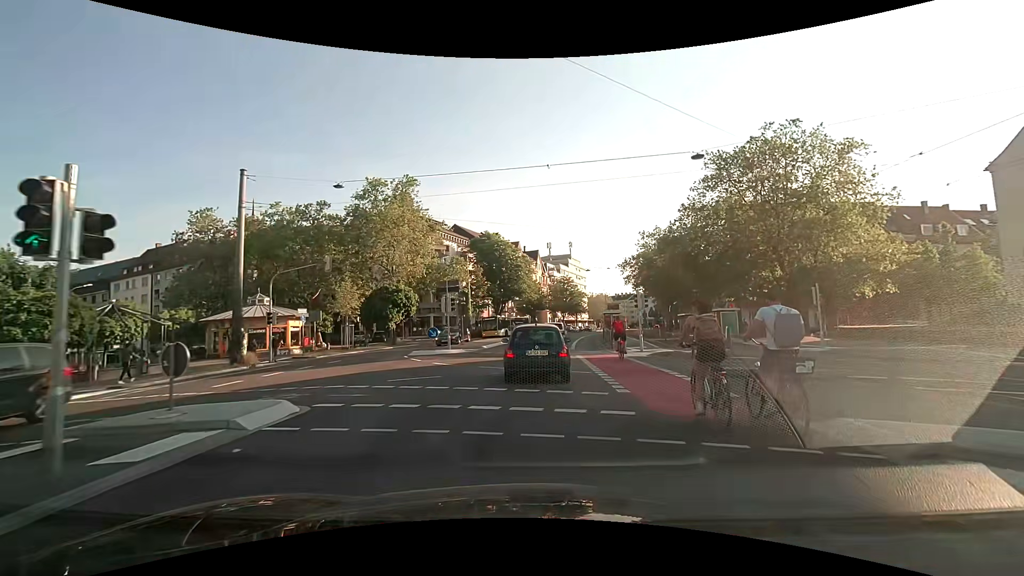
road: secondary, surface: asphalt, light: Day
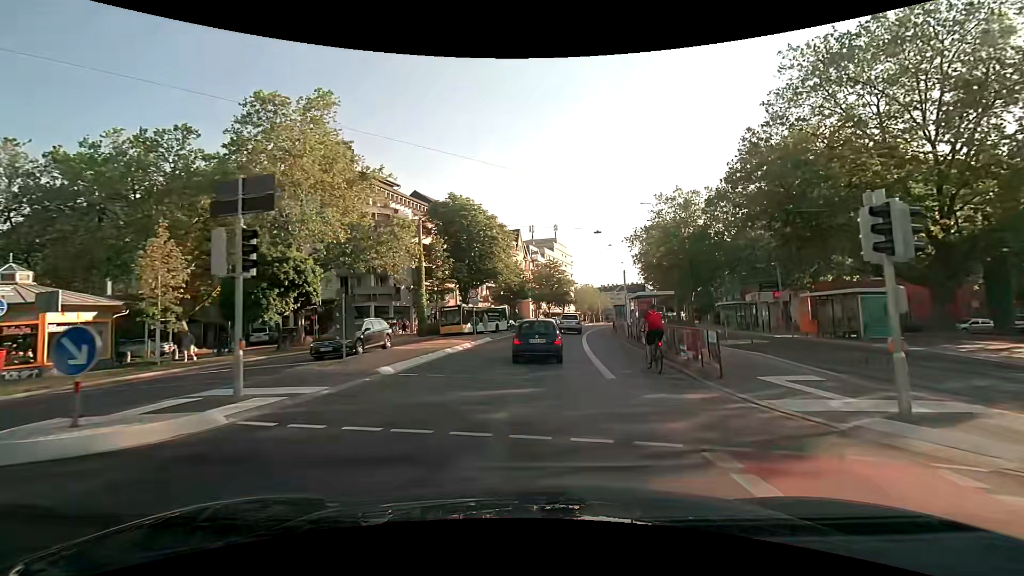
(0.0, +19.9) m; +2°
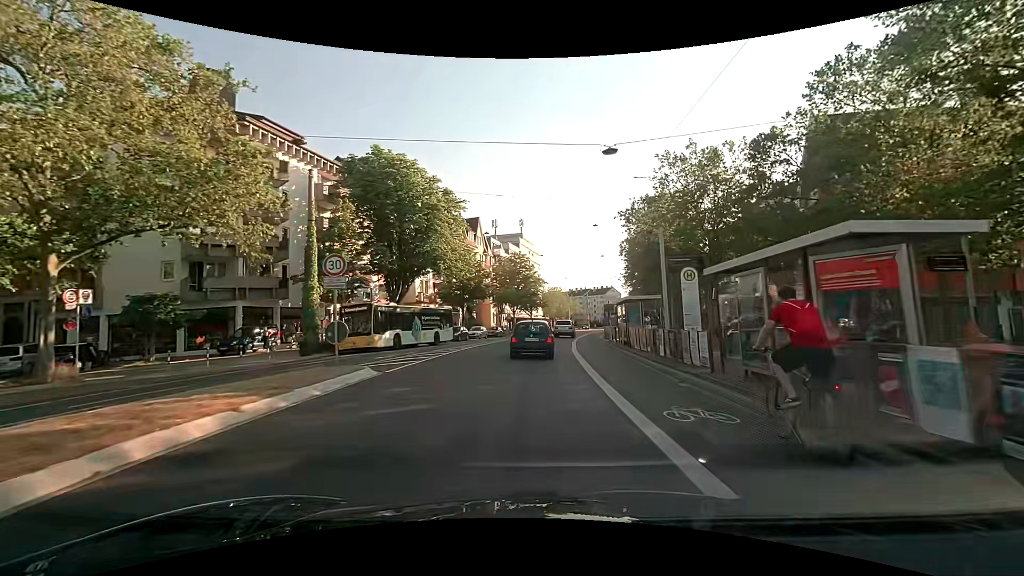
(+0.5, +17.8) m; +4°
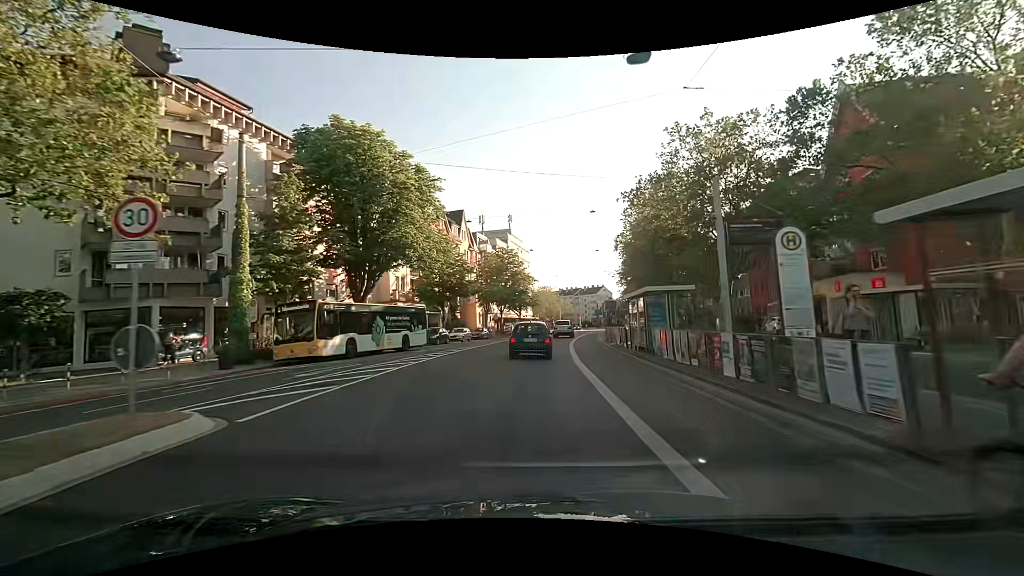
(0.0, +6.3) m; +1°
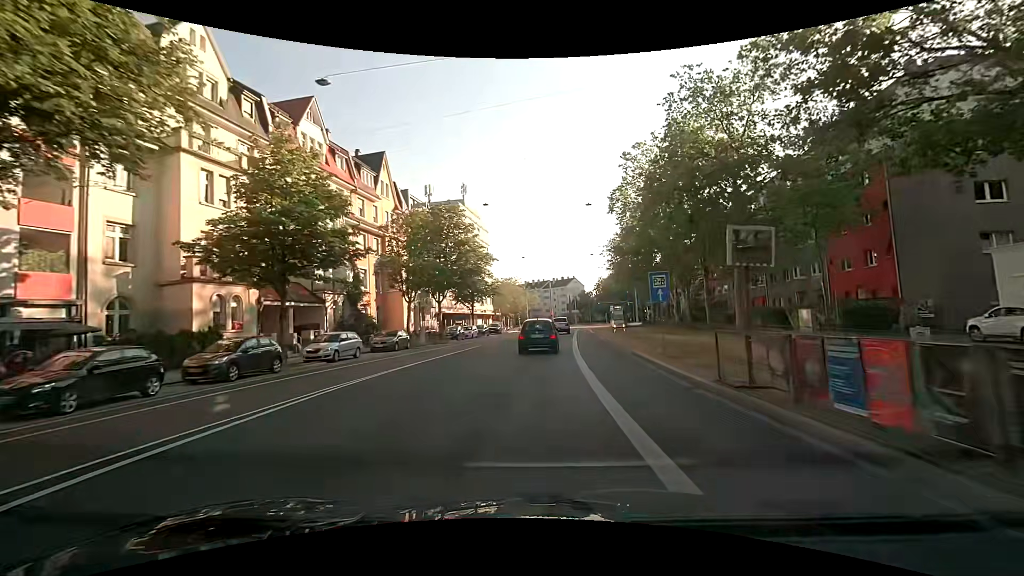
(+0.7, +26.5) m; +3°
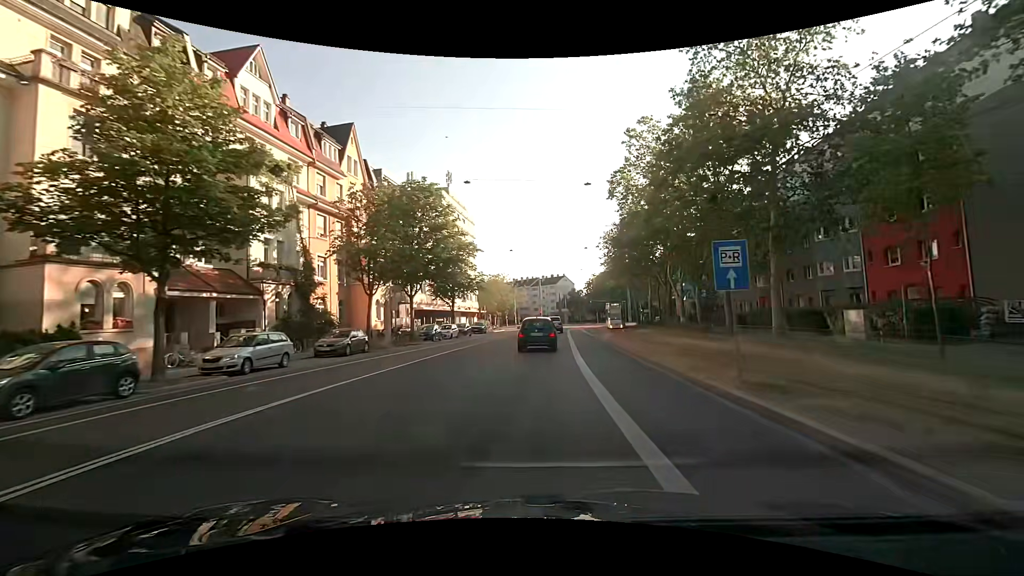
(+0.1, +6.7) m; +1°
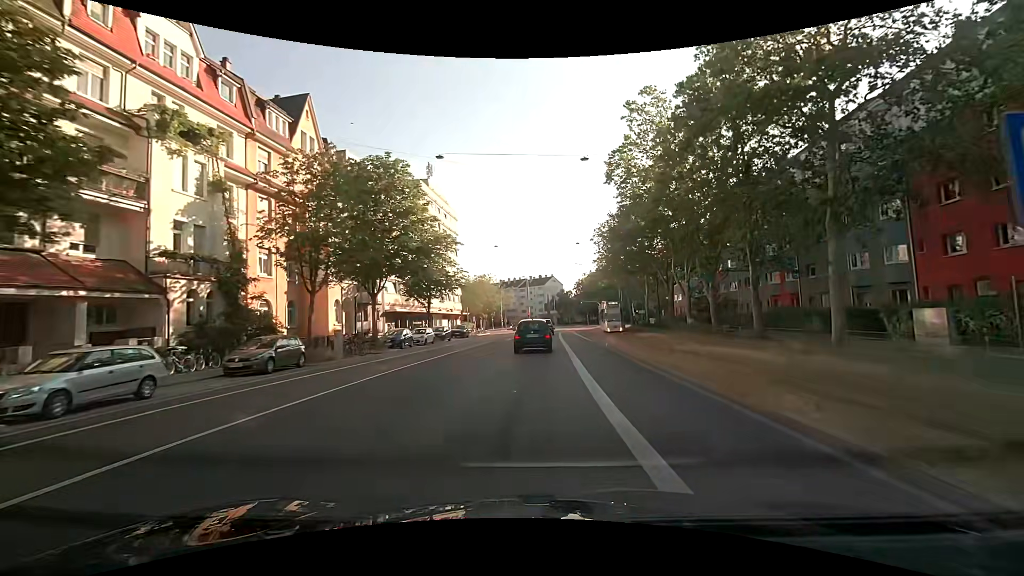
(+0.1, +6.5) m; +2°
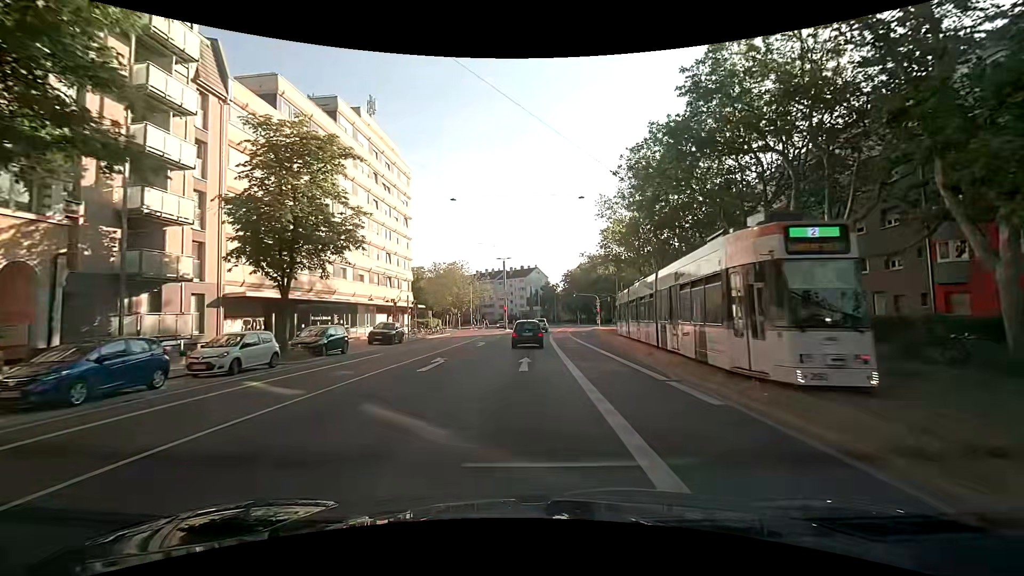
(+0.4, +24.7) m; +1°
